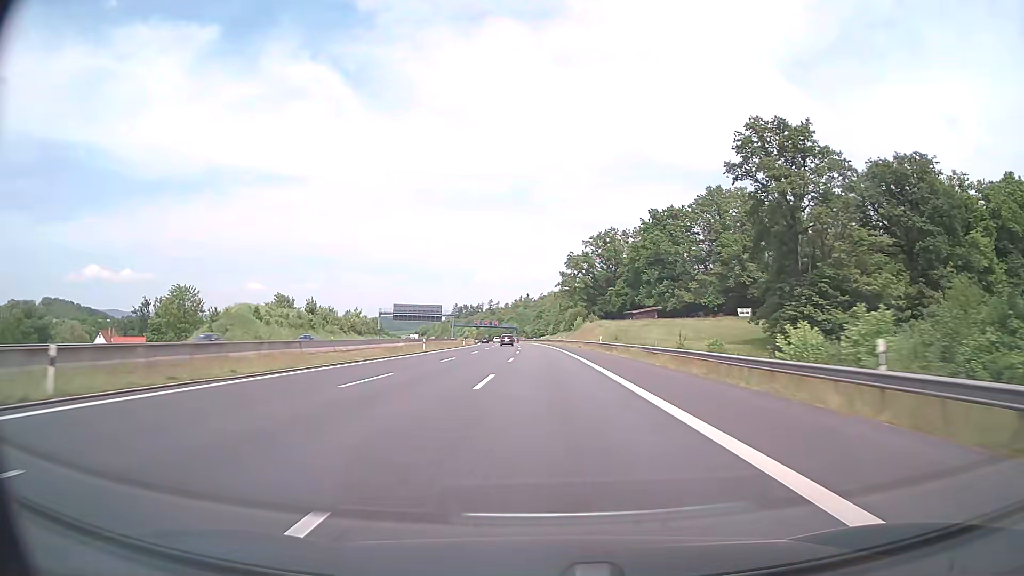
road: motorway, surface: asphalt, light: Day
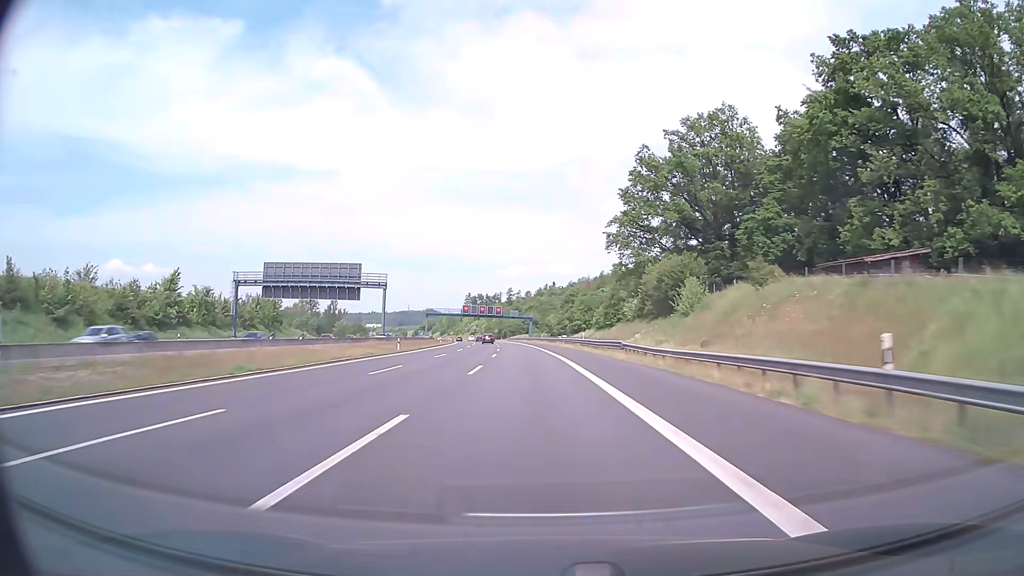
(-1.3, +100.9) m; -2°
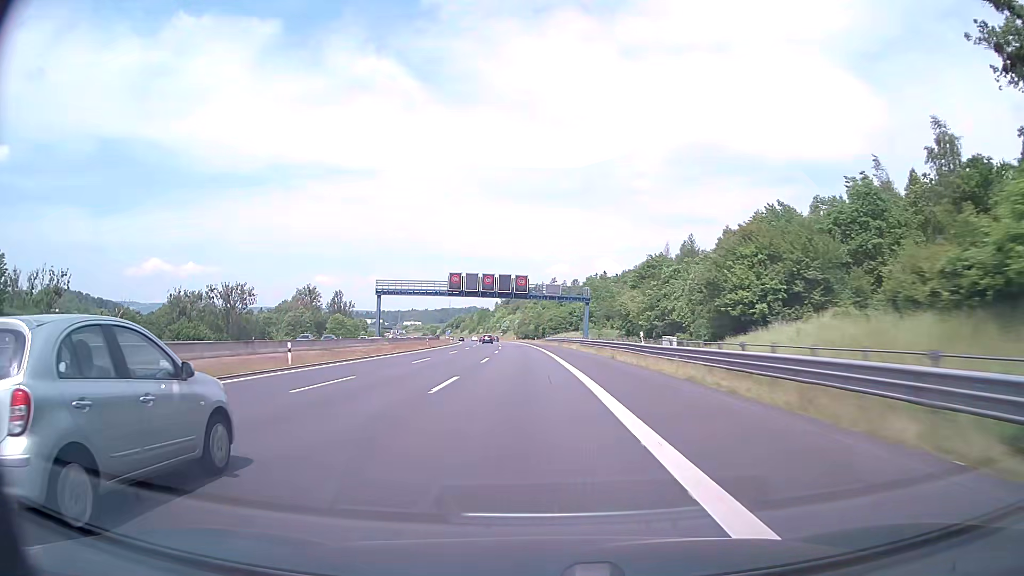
(-2.7, +78.6) m; -4°
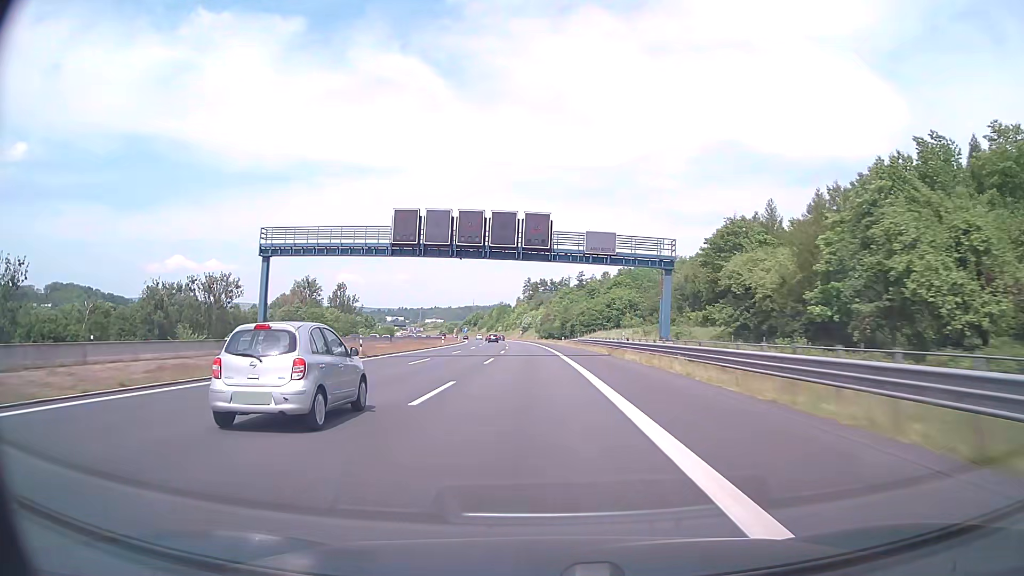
(-0.7, +38.7) m; -2°
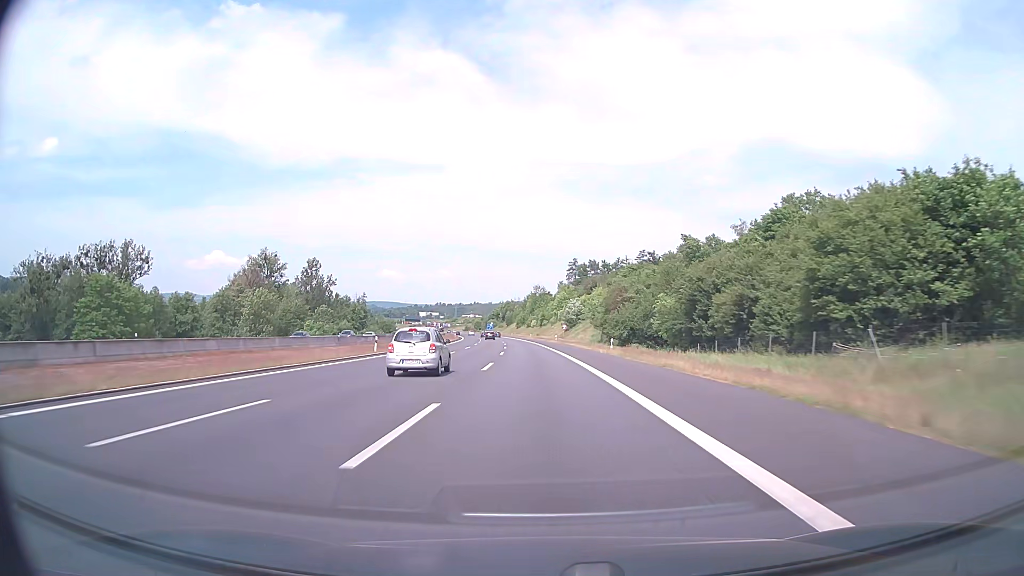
(-3.2, +95.4) m; -4°
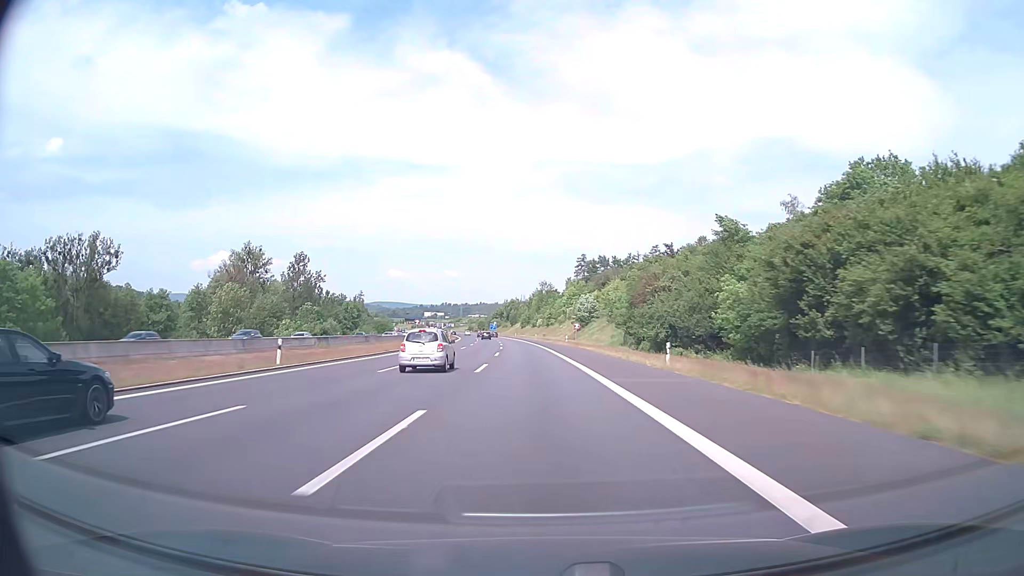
(-0.1, +18.9) m; -1°
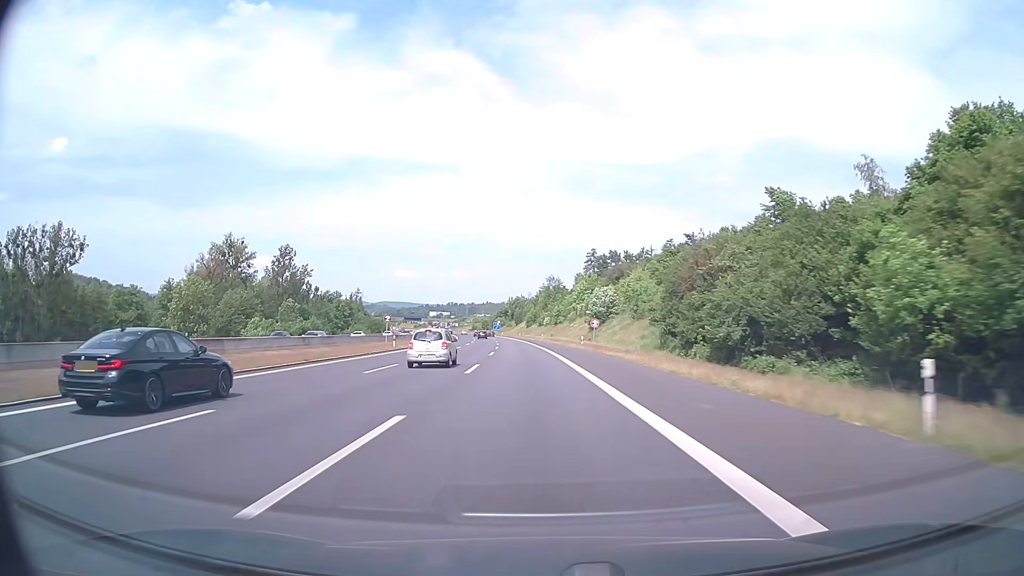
(-0.1, +18.8) m; -1°
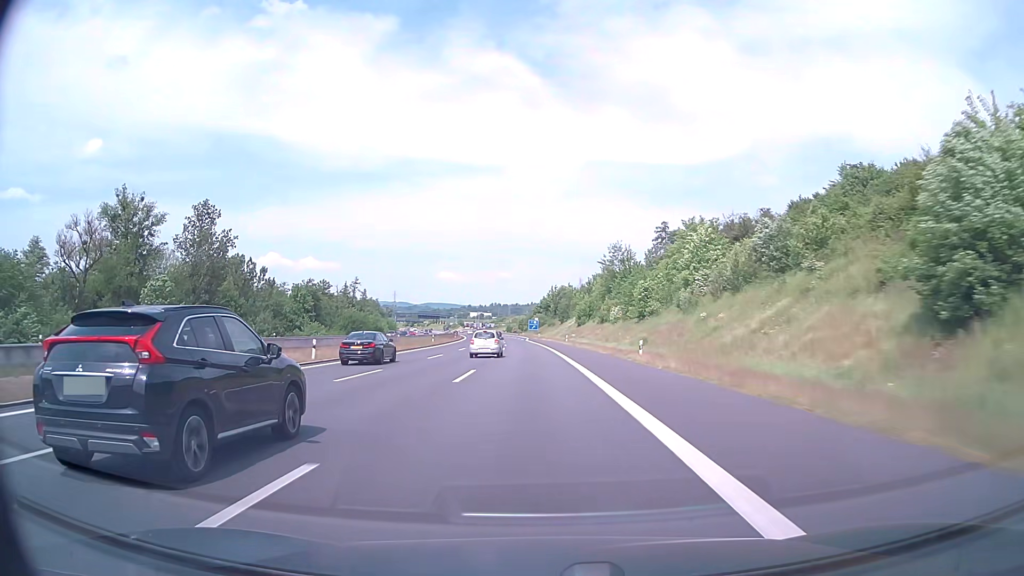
(-2.7, +75.4) m; -4°
(0, +10) (0, +20) (0, +30) (-1, +40) (-1, +50) (-1, +60) (-2, +70) (-2, +80) (-3, +90) (-3, +100) m
